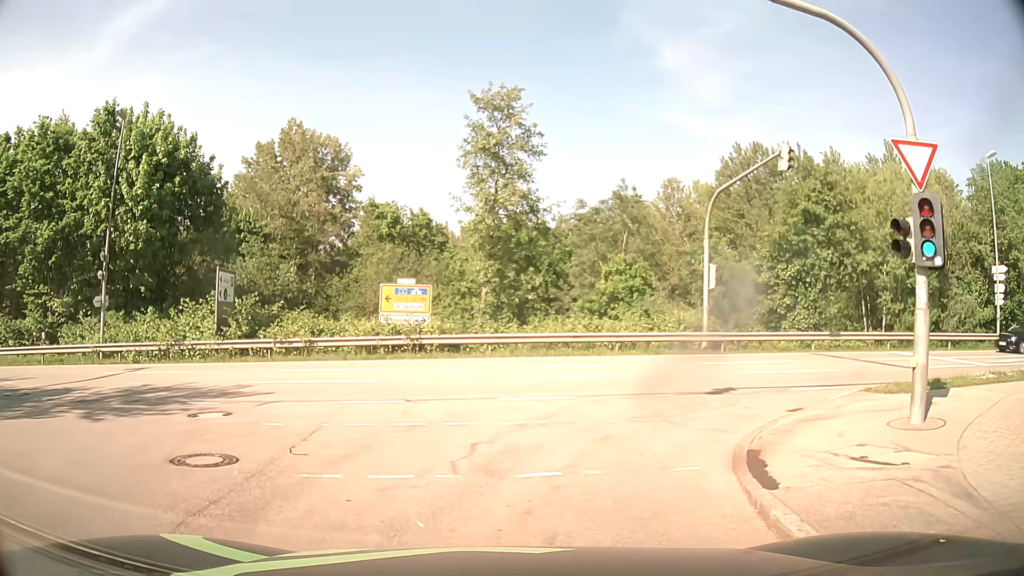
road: residential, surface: asphalt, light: Day
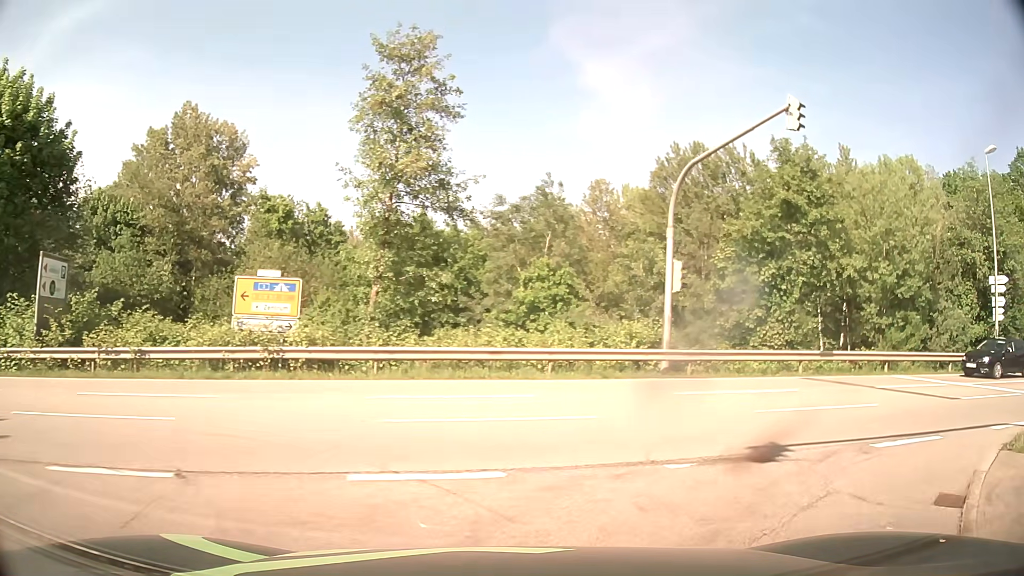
(0.0, +6.6) m; +7°
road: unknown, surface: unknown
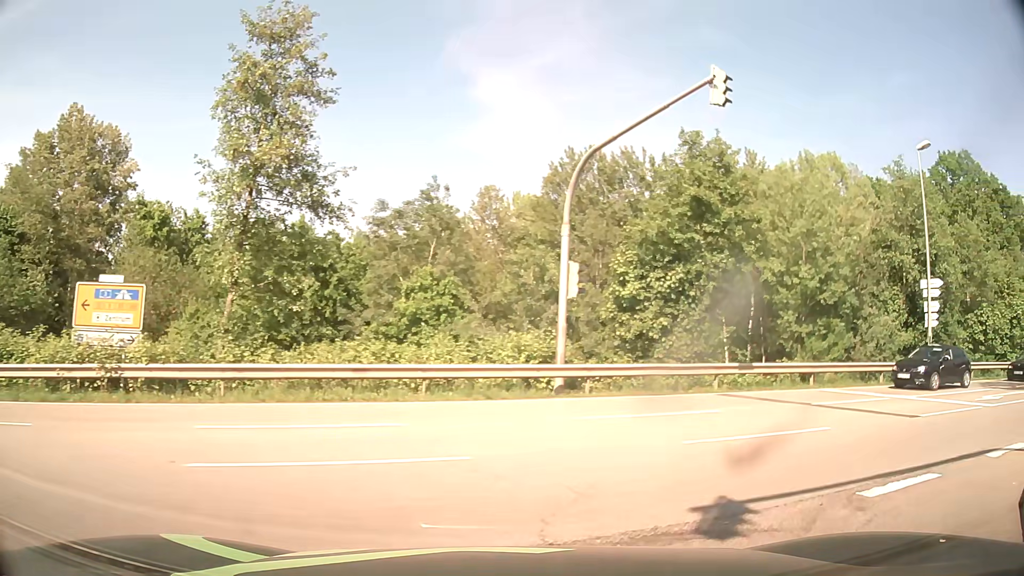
(+0.2, +2.6) m; +10°
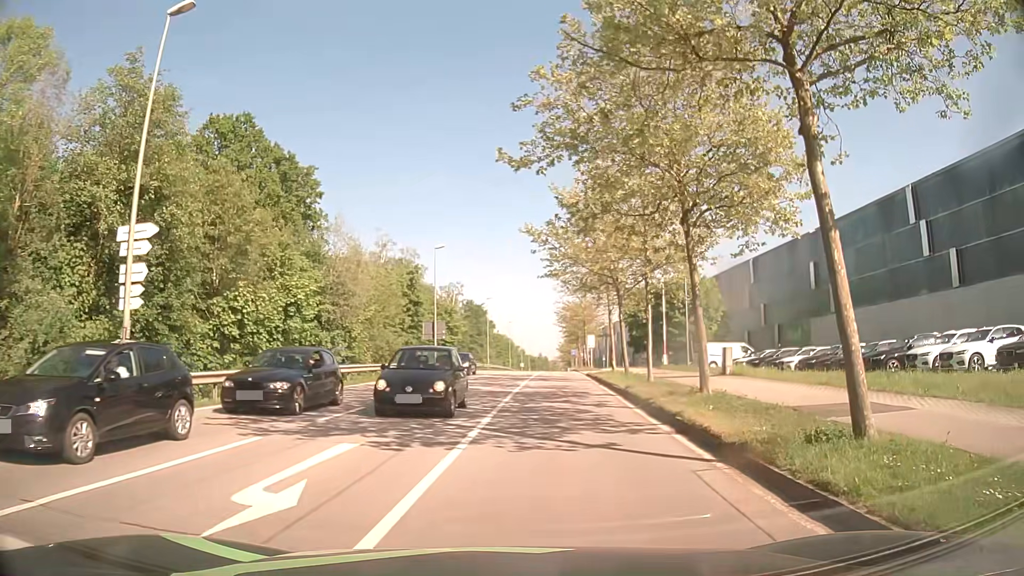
(+7.3, +11.5) m; +64°
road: secondary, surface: asphalt
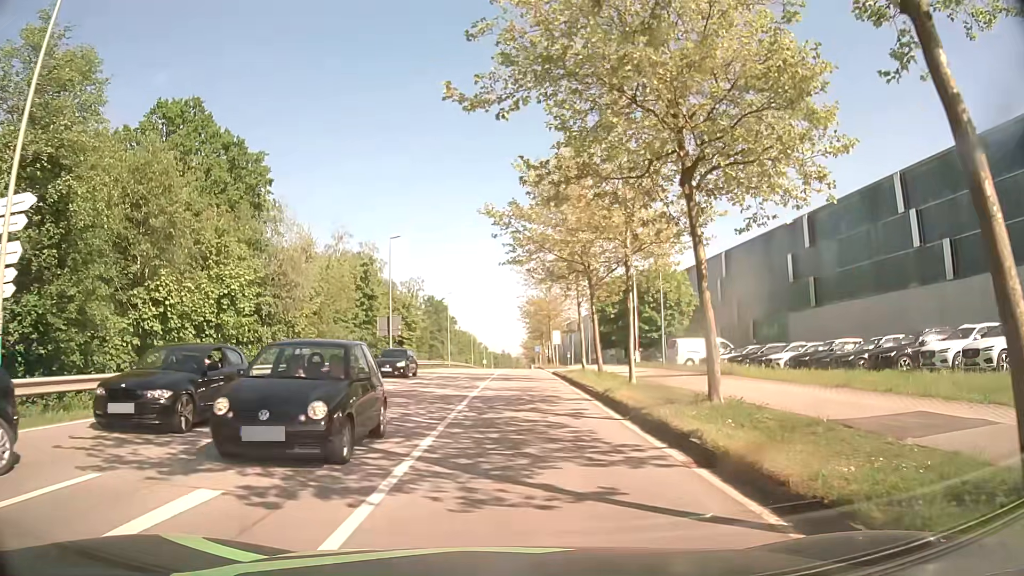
(+0.1, +3.6) m; +3°
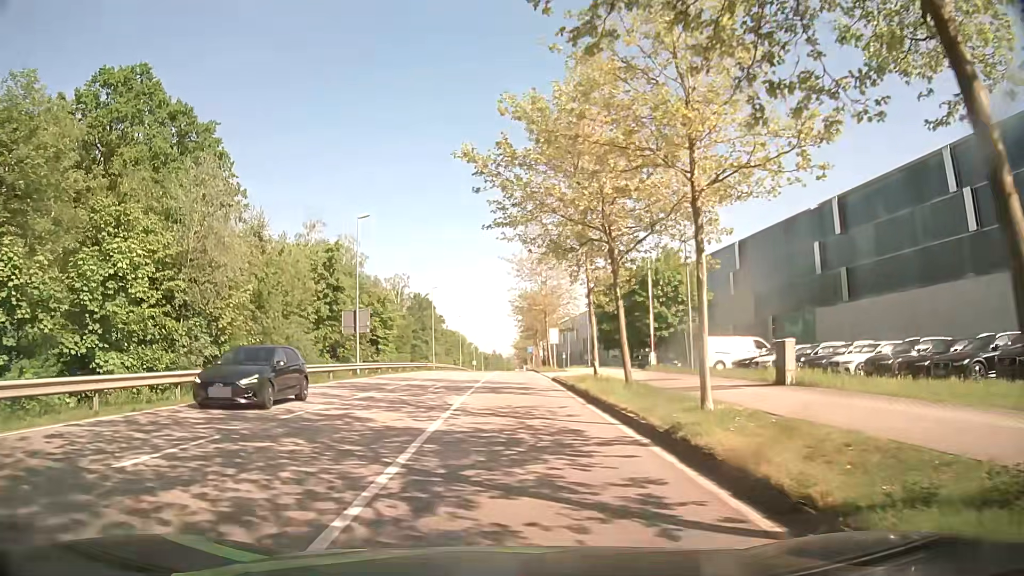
(0.0, +8.5) m; 0°
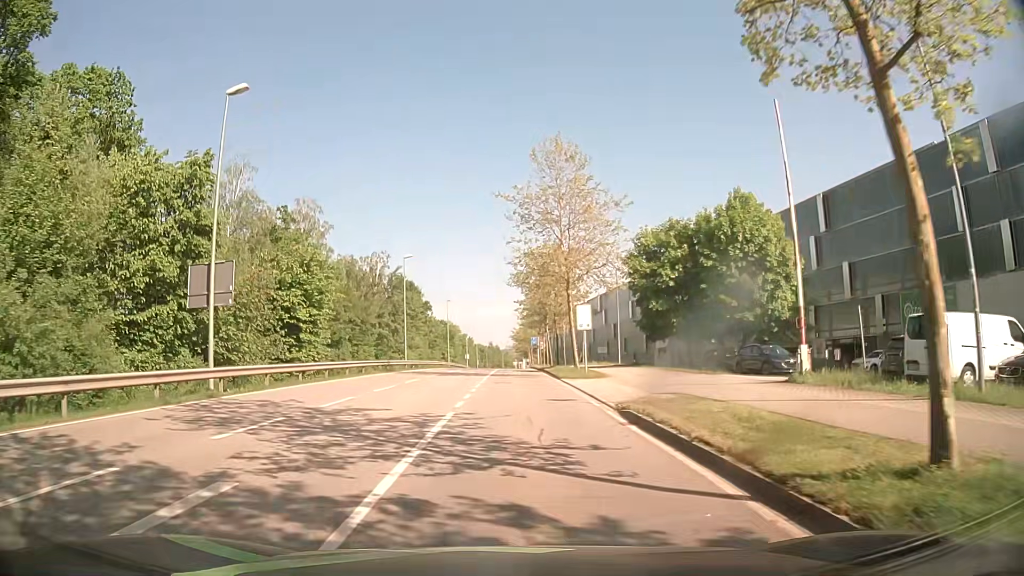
(+0.1, +21.9) m; +1°
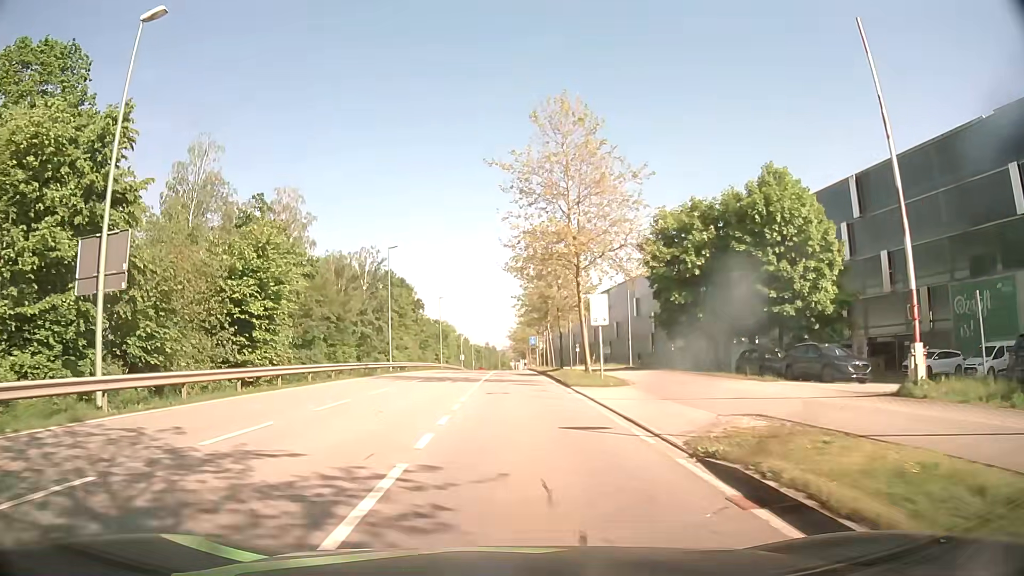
(0.0, +6.5) m; 0°
(0, +10) (0, +20) (0, +30) (0, +40) (0, +50) (0, +60) (0, +70) (0, +80) (0, +90) (0, +100) m
